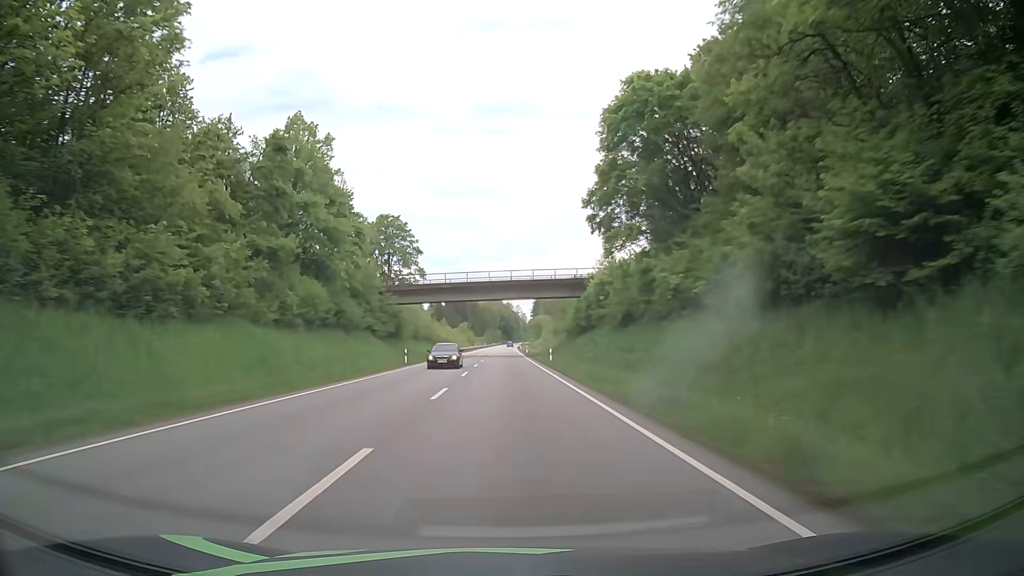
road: primary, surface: asphalt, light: Day
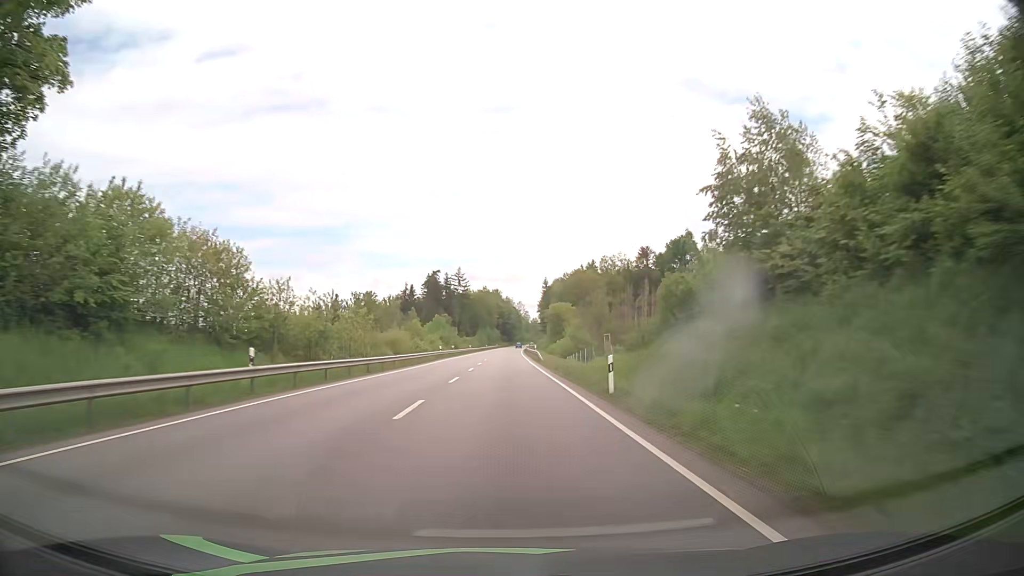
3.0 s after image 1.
(-0.1, +76.4) m; 0°
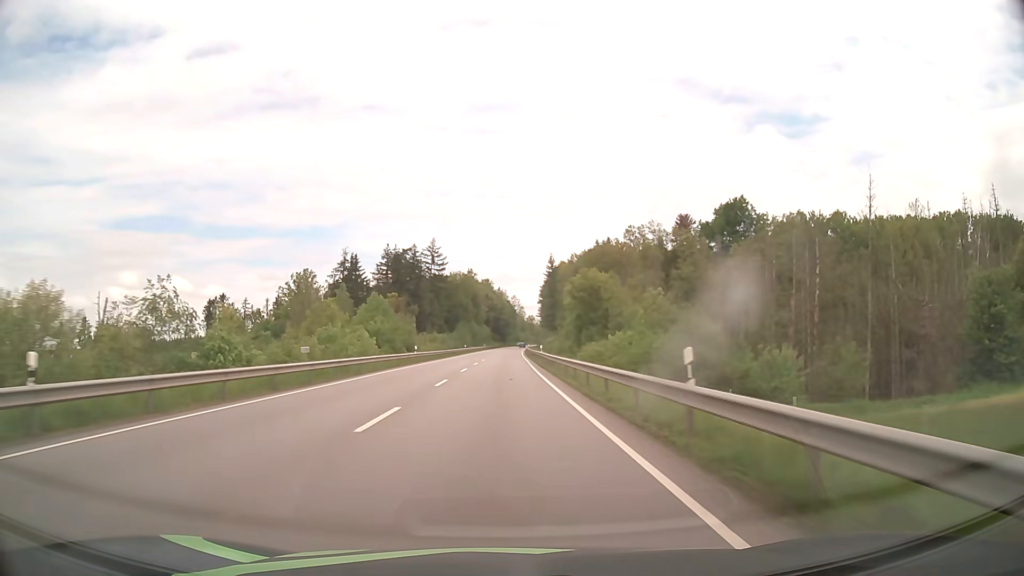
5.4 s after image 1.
(-0.2, +61.7) m; 0°
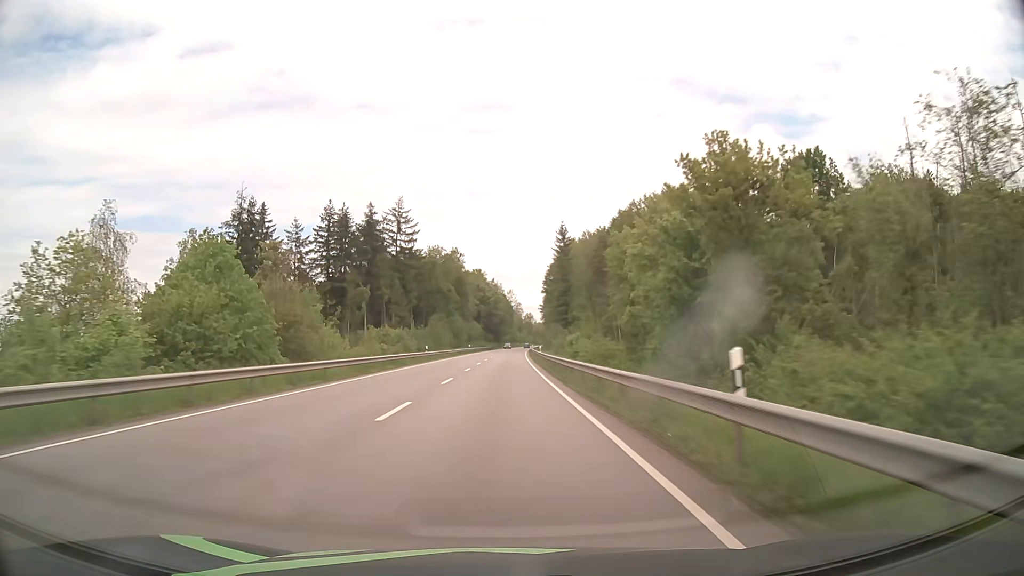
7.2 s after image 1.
(+0.1, +46.4) m; 0°
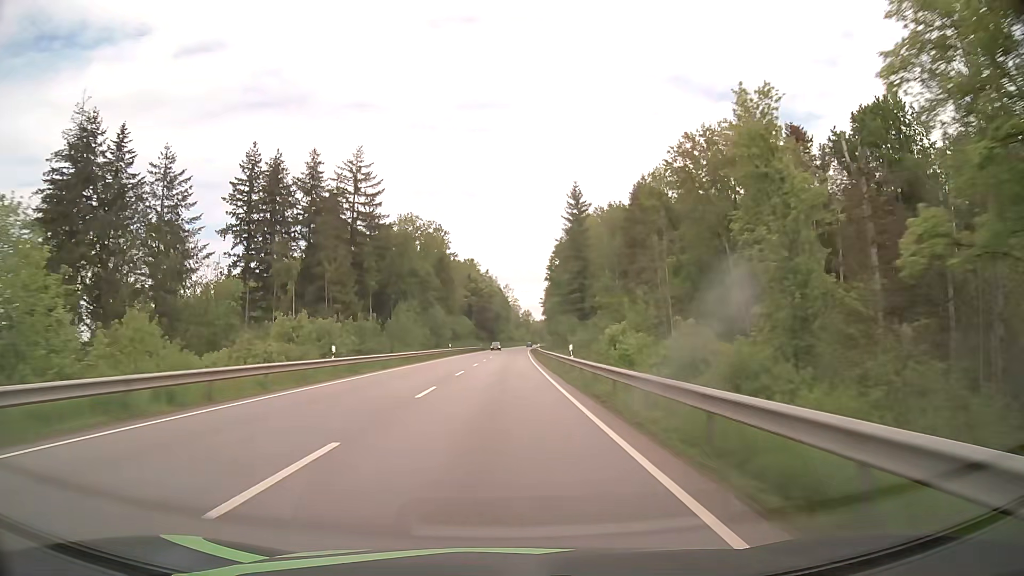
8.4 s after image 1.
(+0.1, +31.0) m; 0°
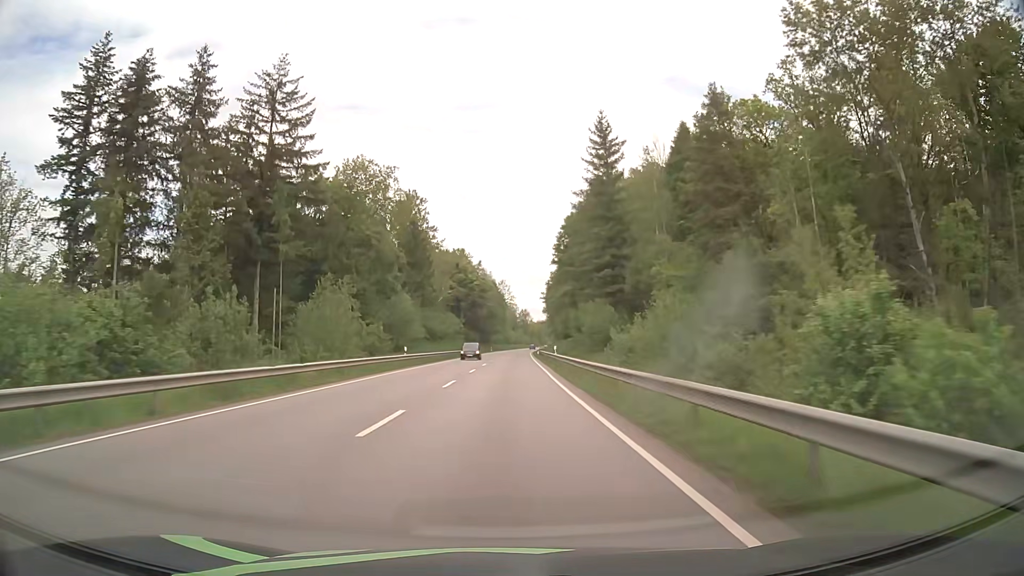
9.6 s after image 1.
(+0.2, +31.1) m; +1°
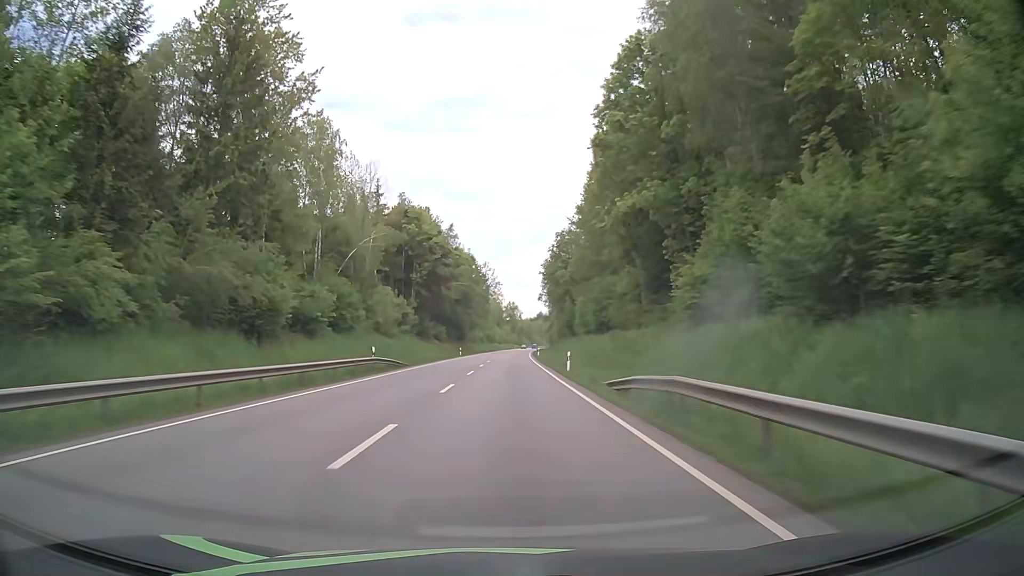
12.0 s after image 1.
(+0.4, +62.5) m; +1°
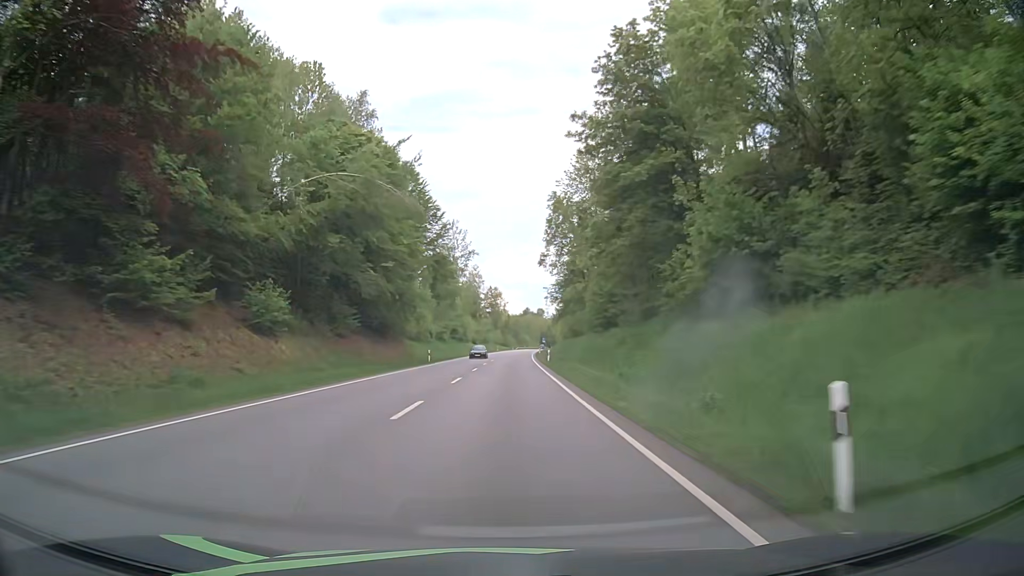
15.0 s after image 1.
(+1.2, +78.8) m; +1°
(0, +10) (0, +20) (0, +30) (0, +40) (0, +50) (+1, +60) (+1, +70) (+1, +80) (+1, +90) (+2, +100) m
